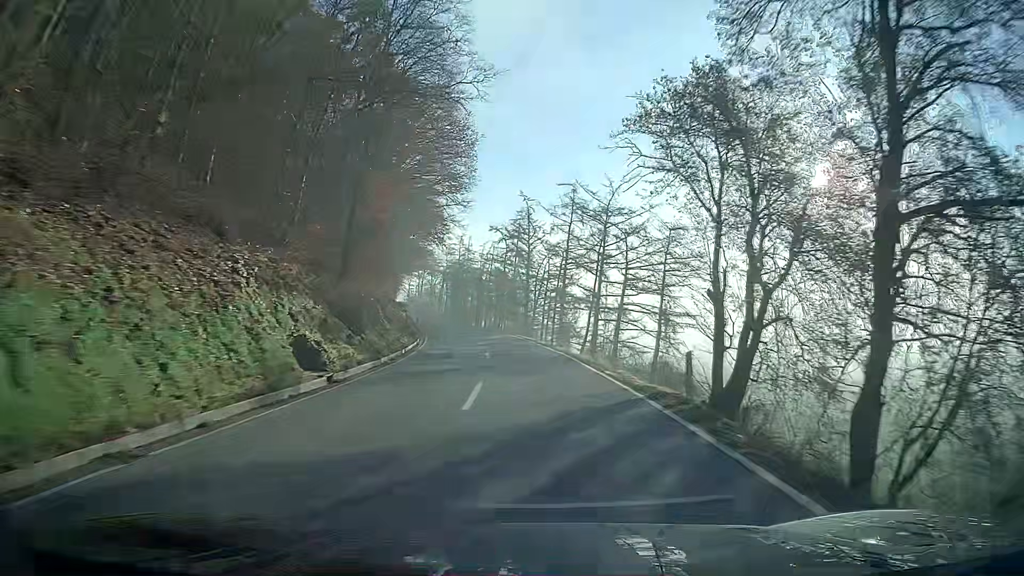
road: secondary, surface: asphalt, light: Day
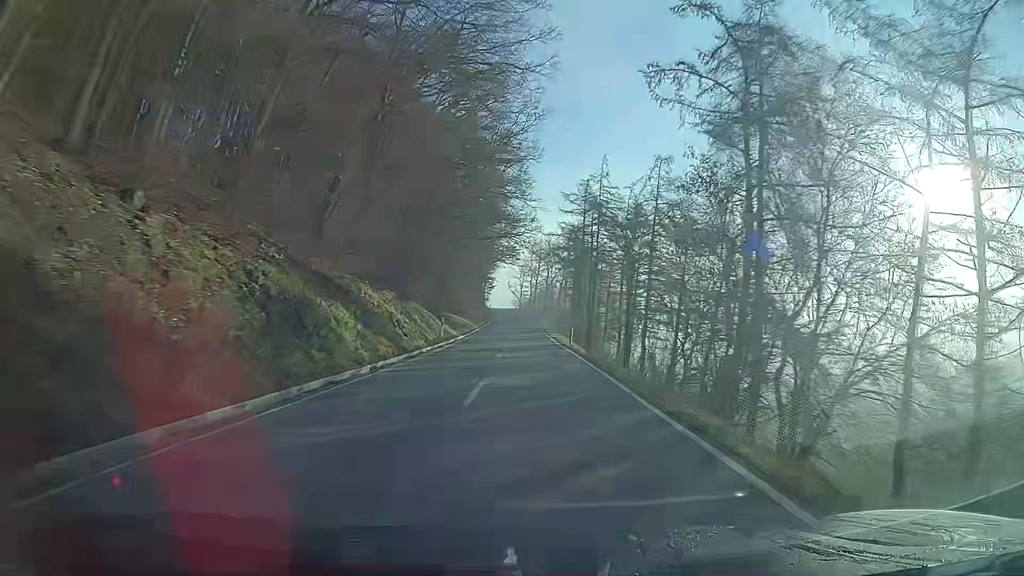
(-6.4, +61.4) m; -11°
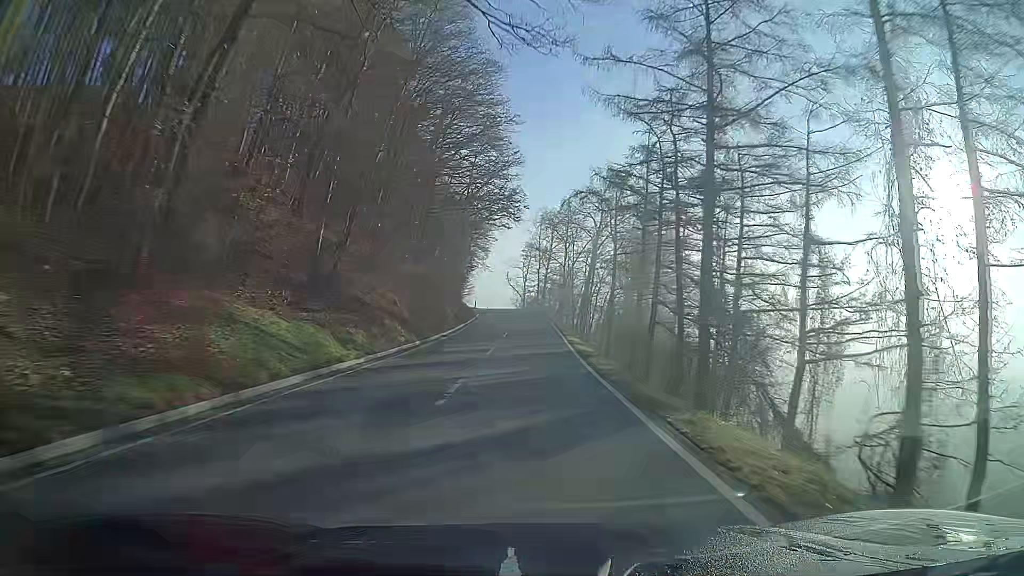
(0.0, +49.2) m; 0°
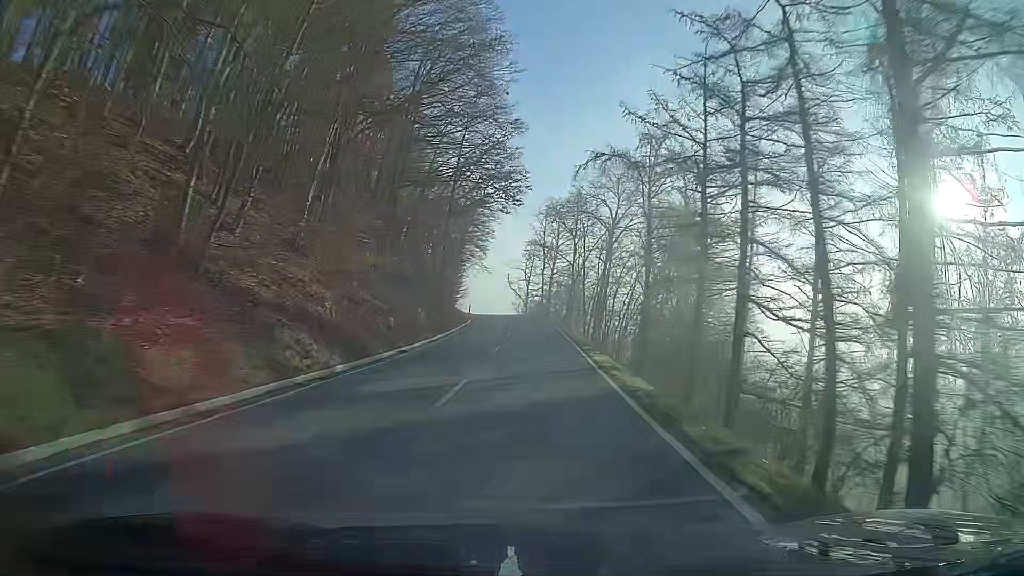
(-0.1, +12.3) m; -1°
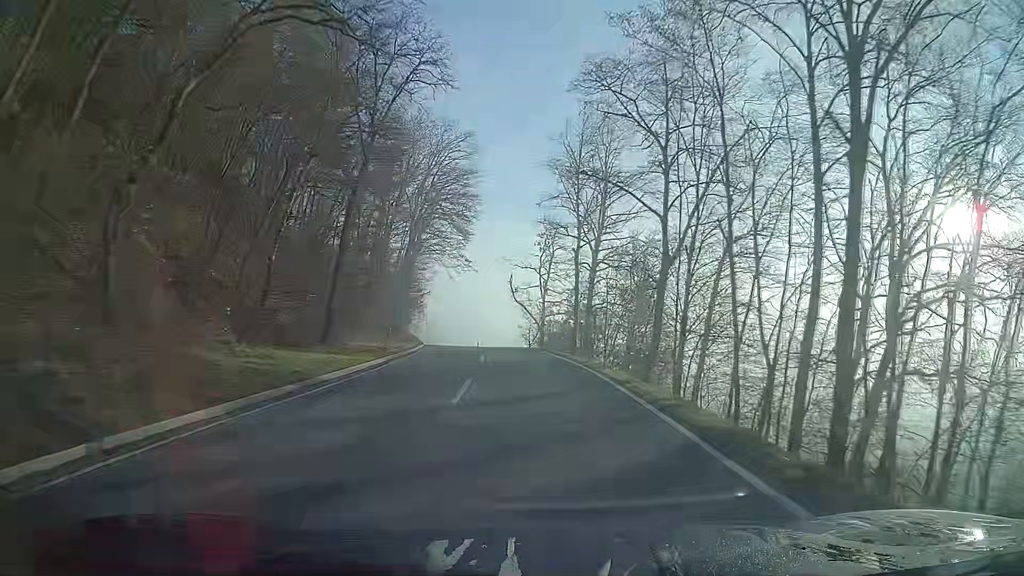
(-0.2, +47.6) m; -2°
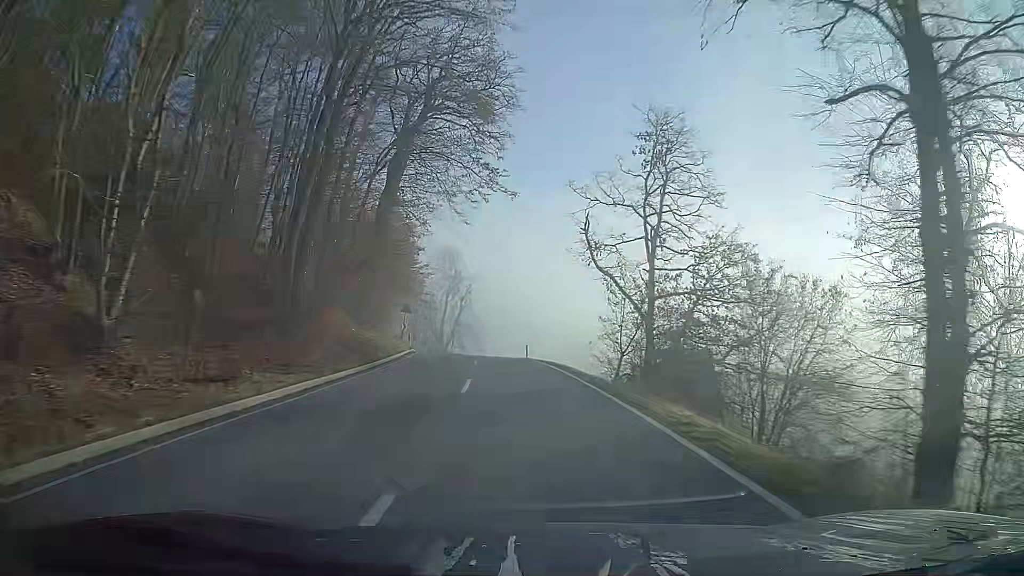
(-1.6, +33.7) m; -6°
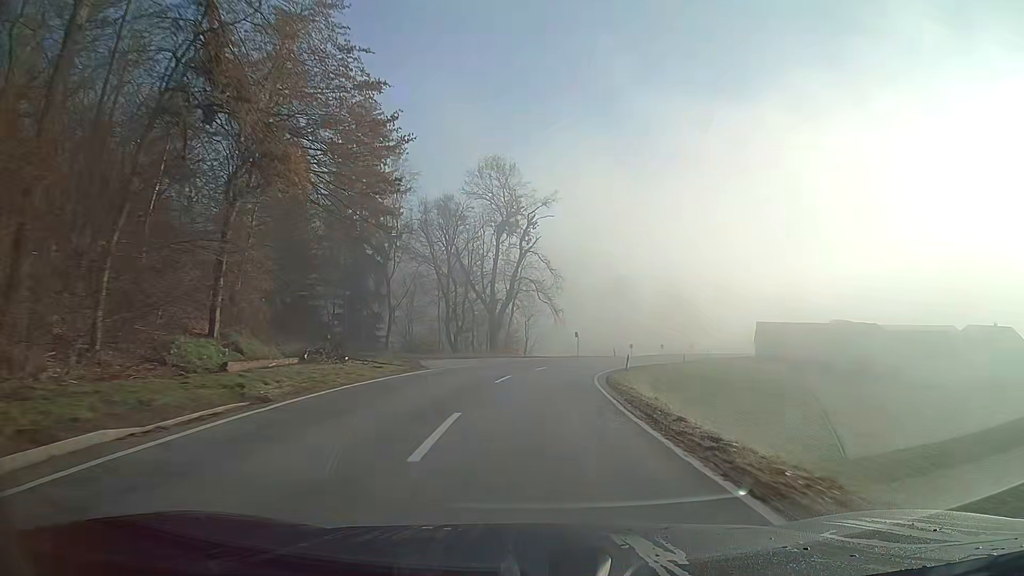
(-2.4, +43.0) m; -5°
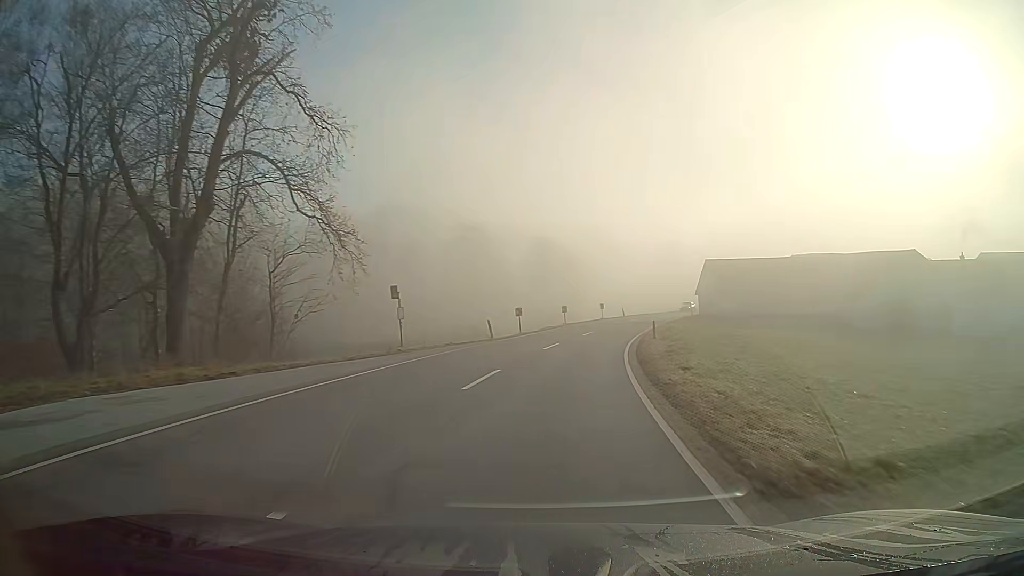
(+4.3, +42.5) m; +14°
